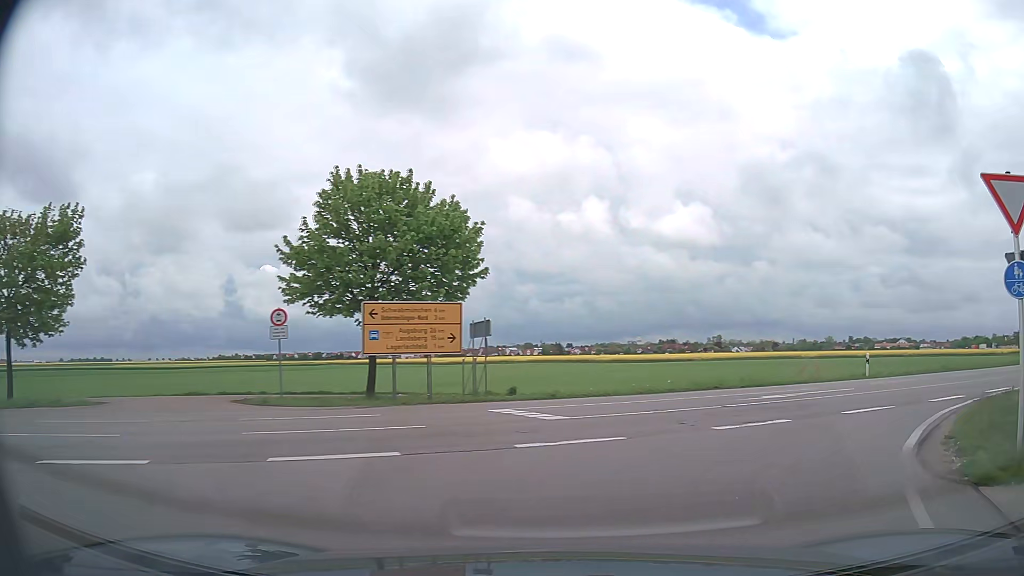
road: tertiary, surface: asphalt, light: Day
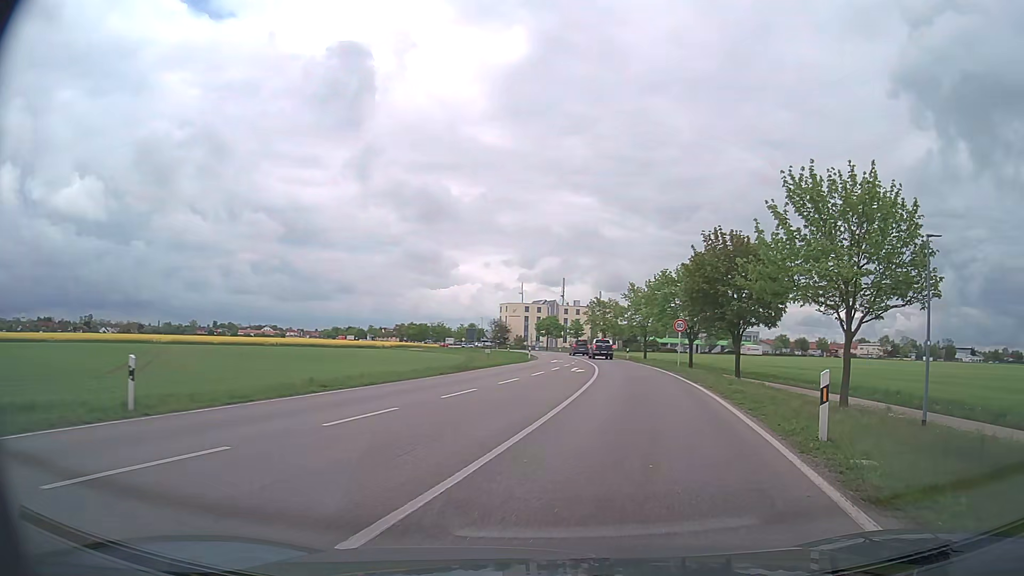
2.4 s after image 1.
(+8.6, +15.2) m; +55°
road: secondary
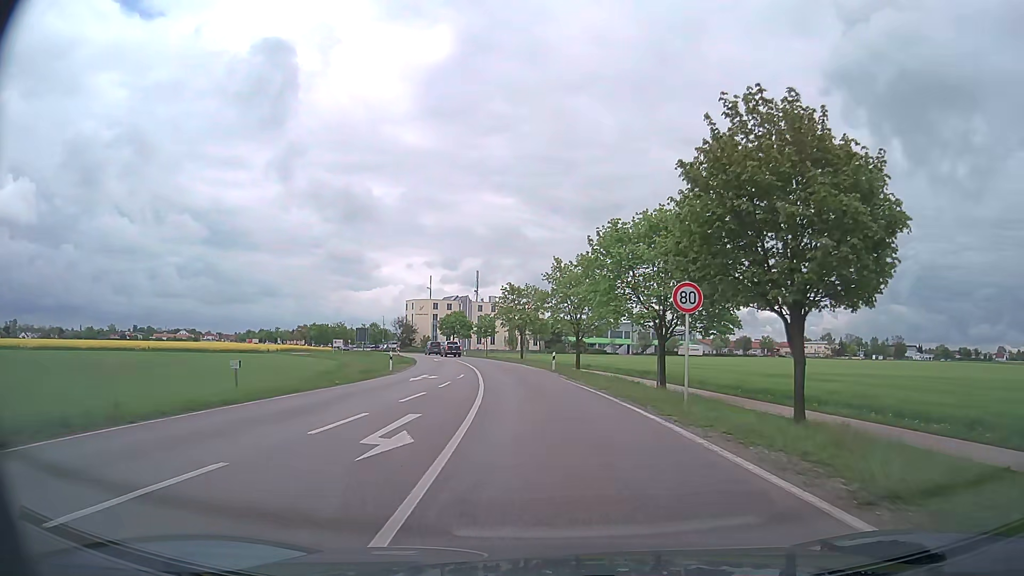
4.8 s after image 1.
(+2.9, +24.5) m; +8°
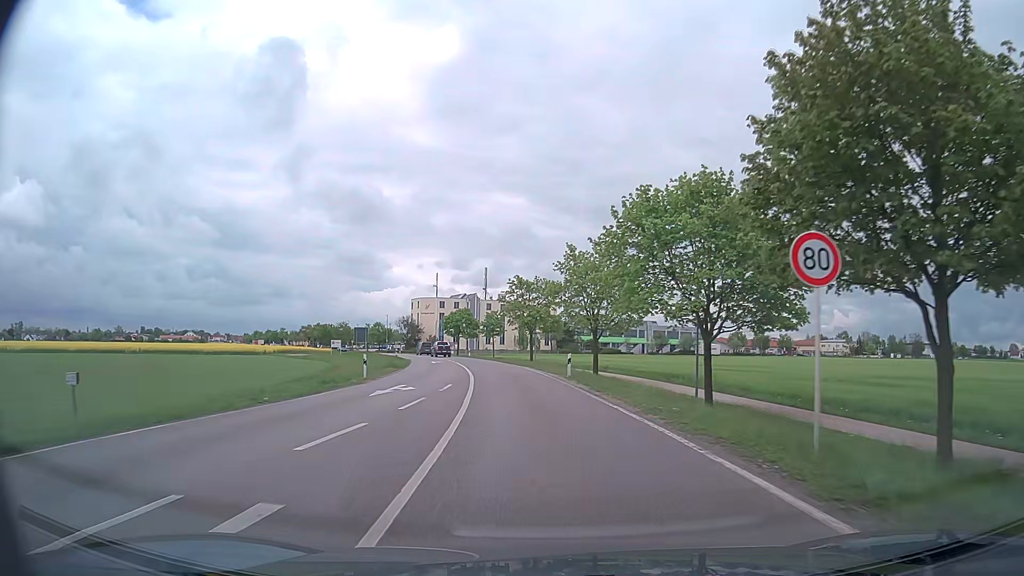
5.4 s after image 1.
(-0.1, +7.6) m; -1°
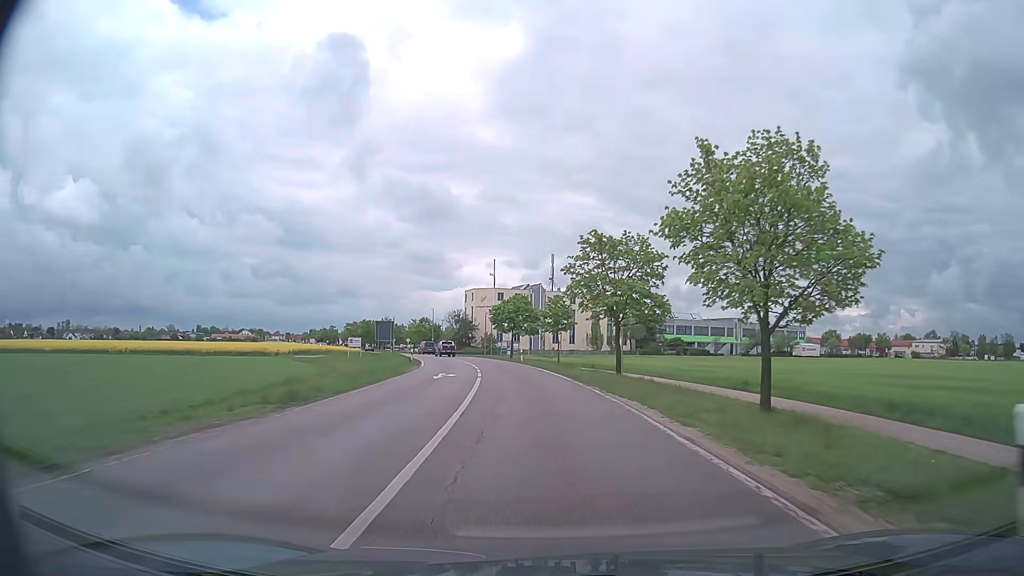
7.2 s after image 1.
(-1.4, +26.2) m; -6°
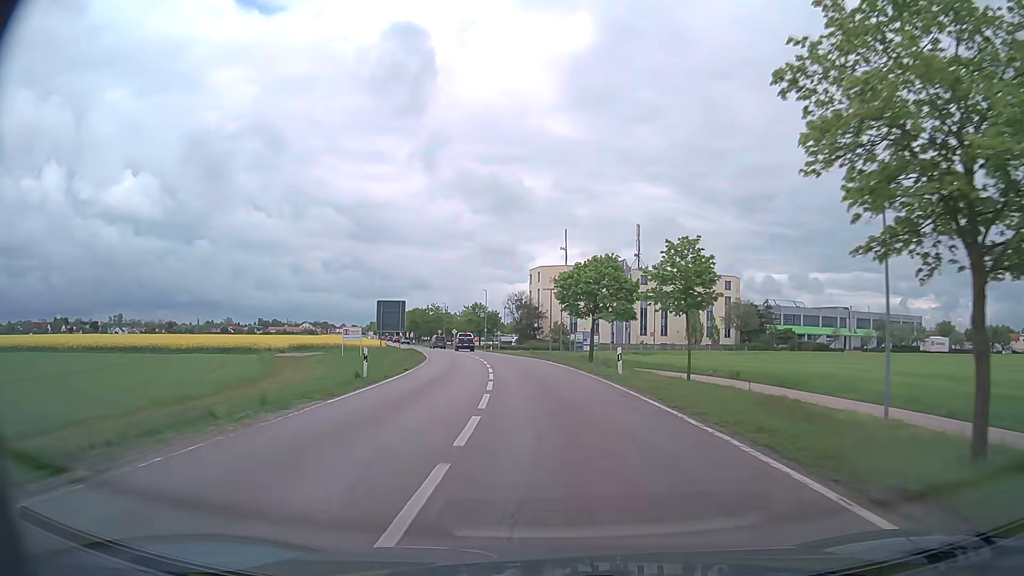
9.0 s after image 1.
(-1.7, +29.7) m; -6°
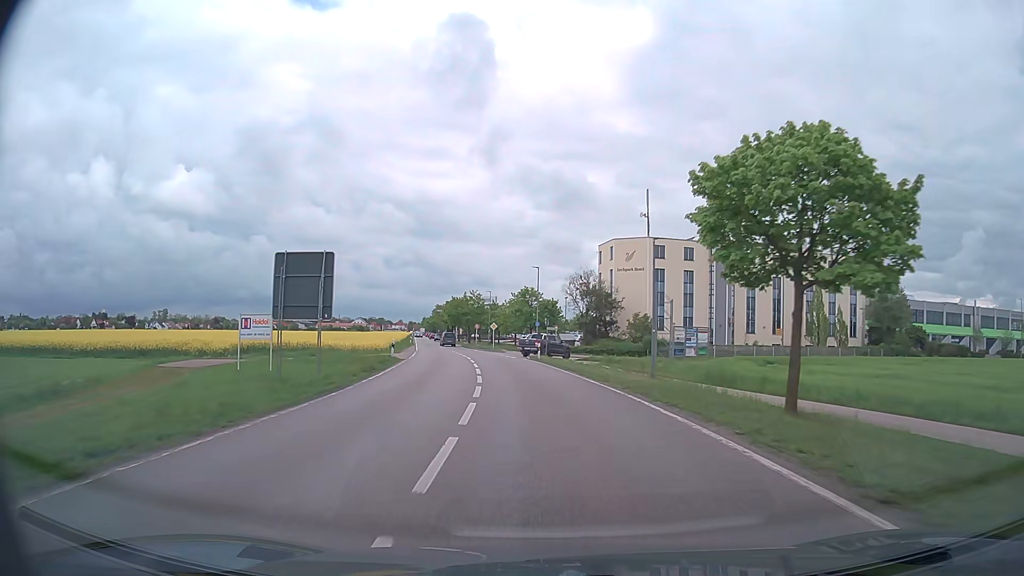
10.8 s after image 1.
(-1.3, +29.3) m; -5°
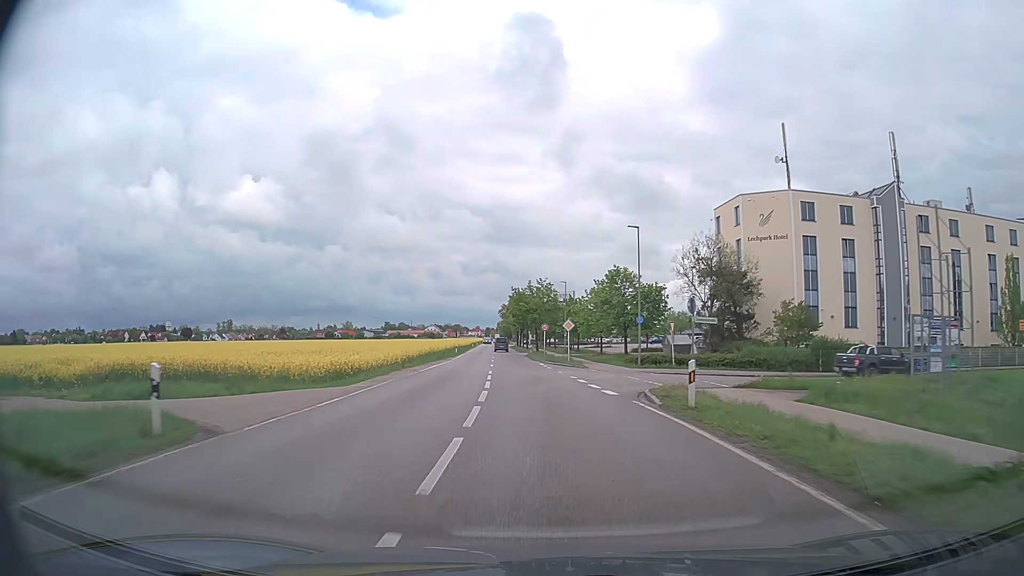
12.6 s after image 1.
(-1.6, +26.6) m; -7°
(0, +10) (-1, +20) (-1, +30) (-2, +40) (-3, +50) (-4, +60) (-4, +70) (-5, +80) (-6, +90) (-7, +100) m
